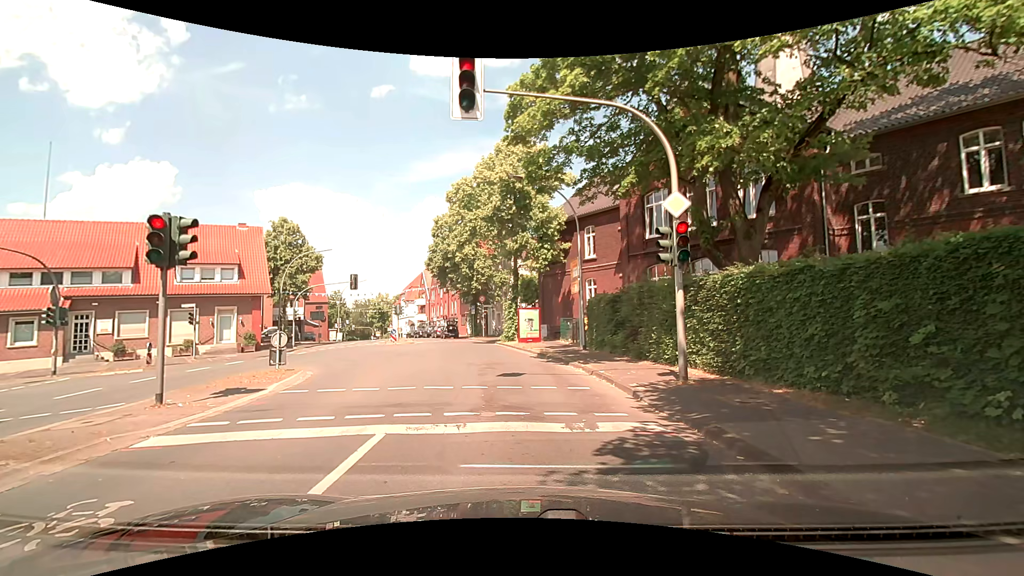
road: secondary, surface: asphalt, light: Day
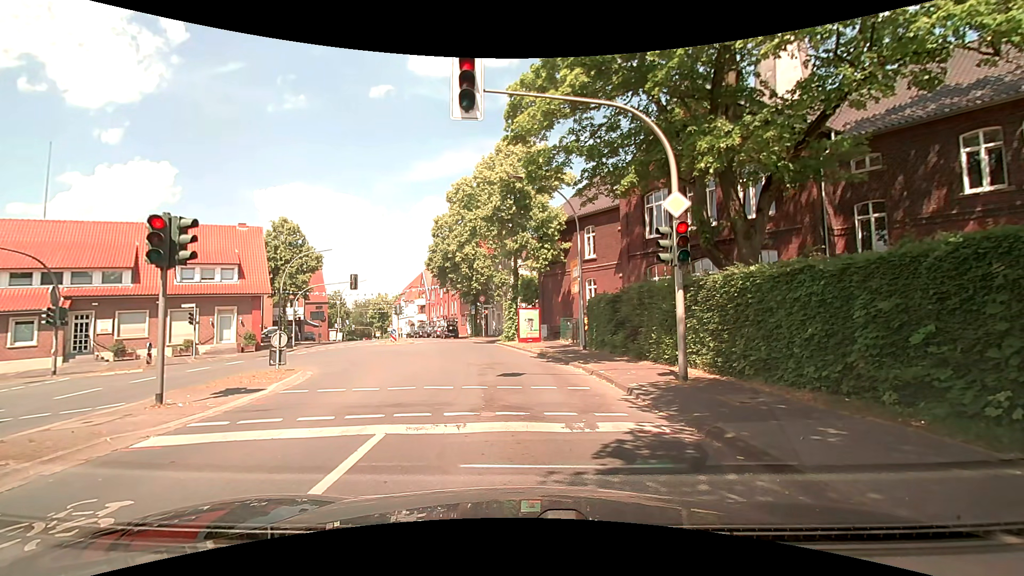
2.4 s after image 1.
(0.0, 0.0) m; 0°
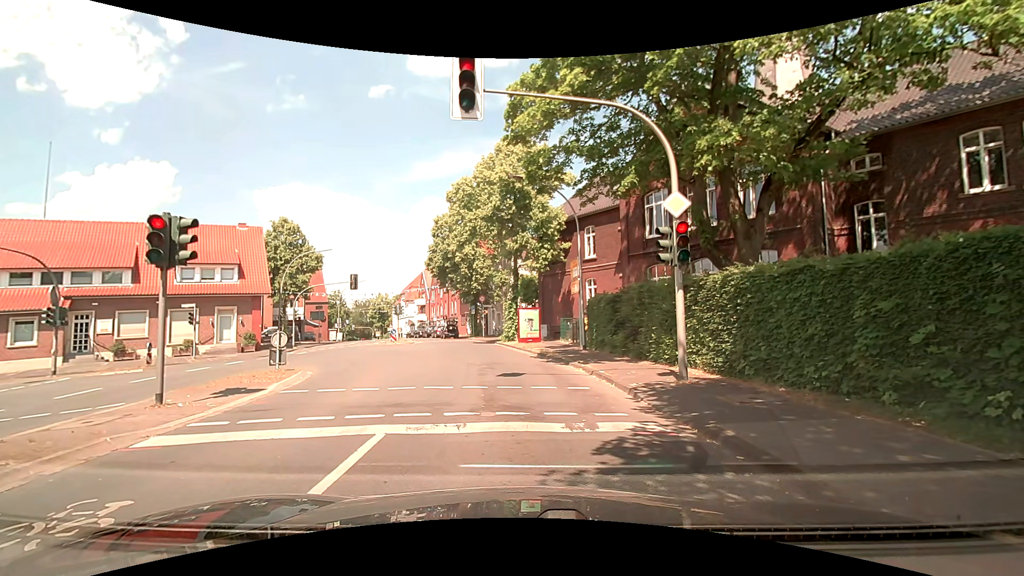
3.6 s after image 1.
(0.0, 0.0) m; 0°
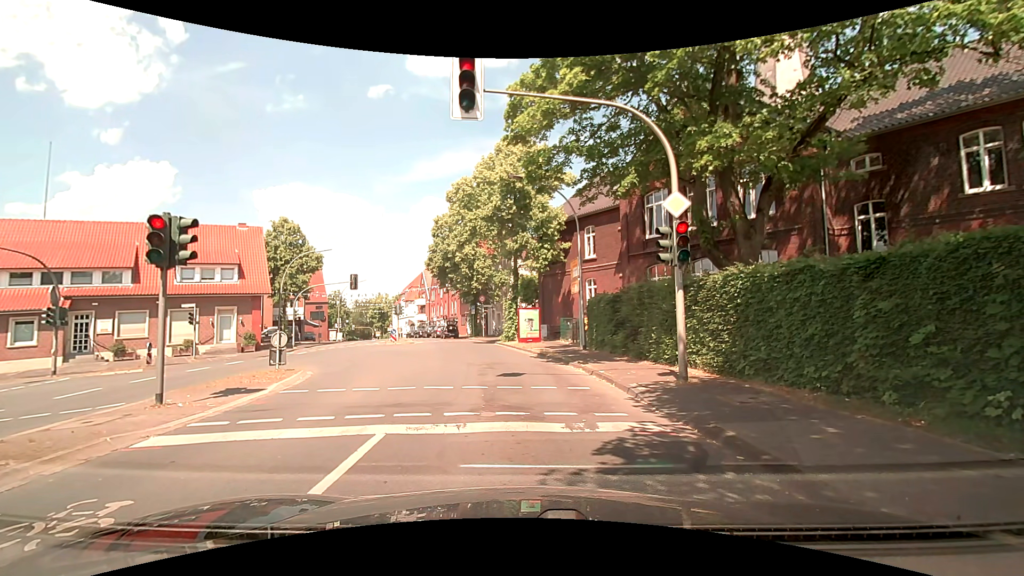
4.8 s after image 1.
(0.0, 0.0) m; 0°
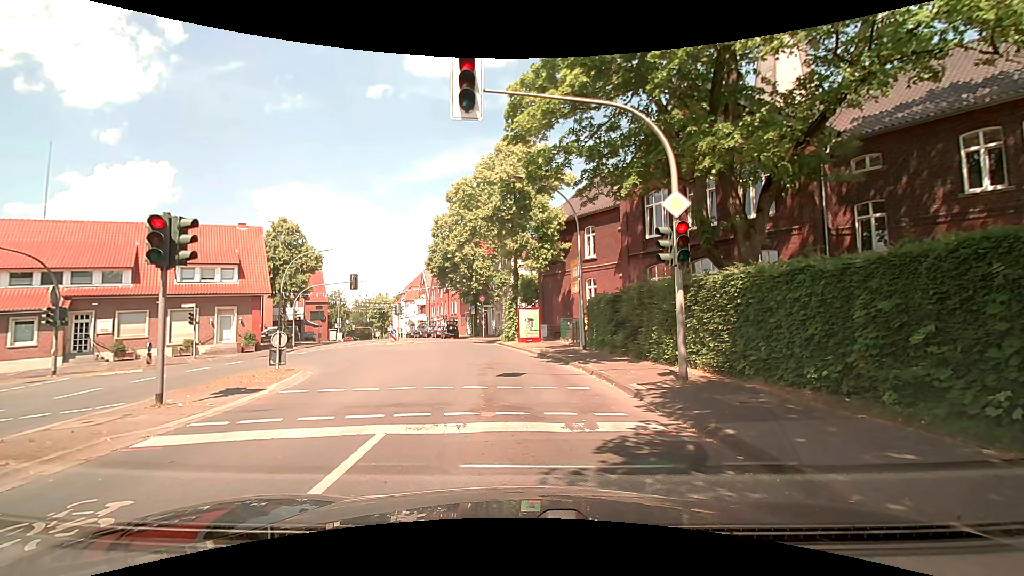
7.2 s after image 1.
(0.0, 0.0) m; 0°
